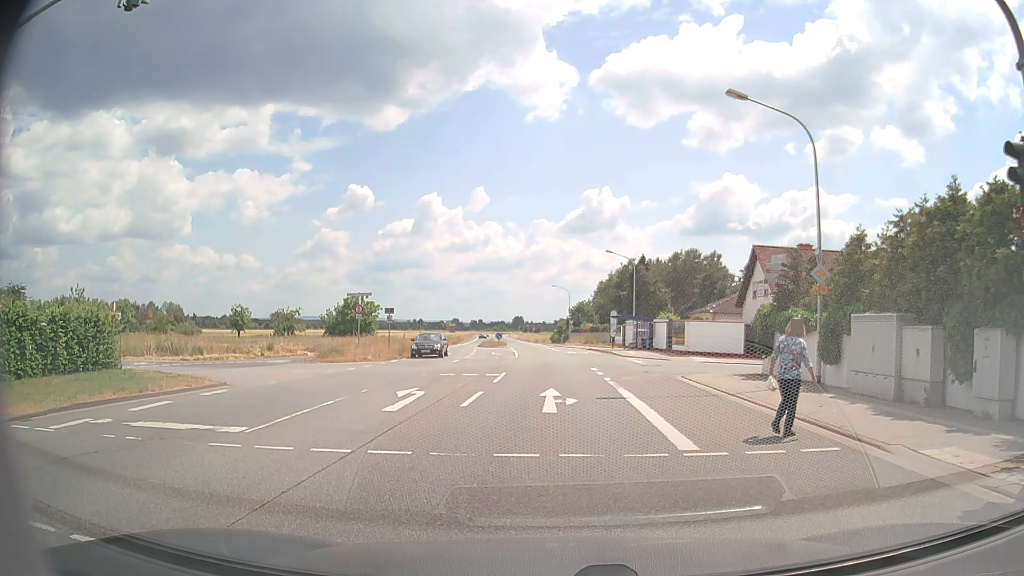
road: primary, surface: asphalt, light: Day
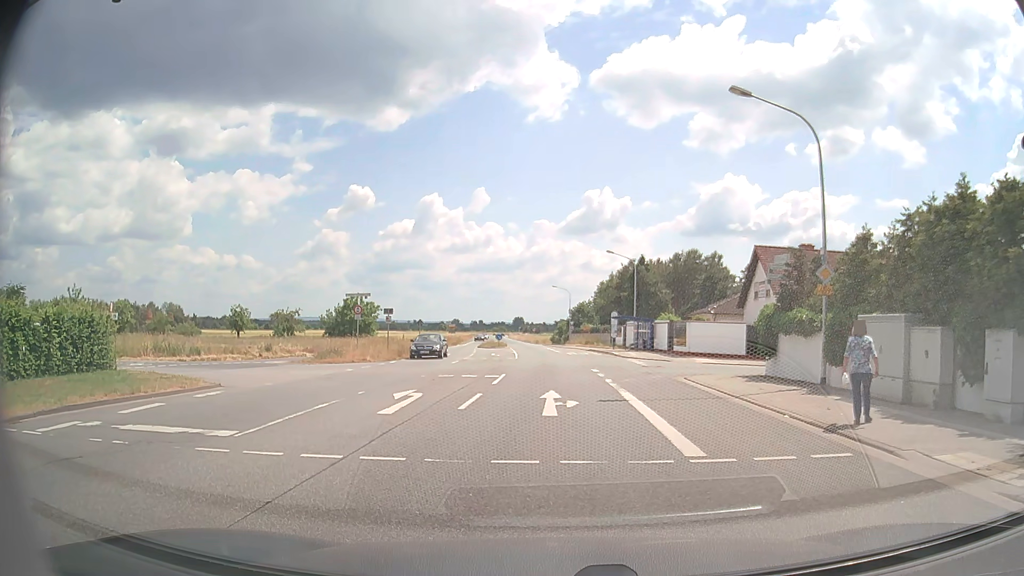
(0.0, +0.3) m; 0°
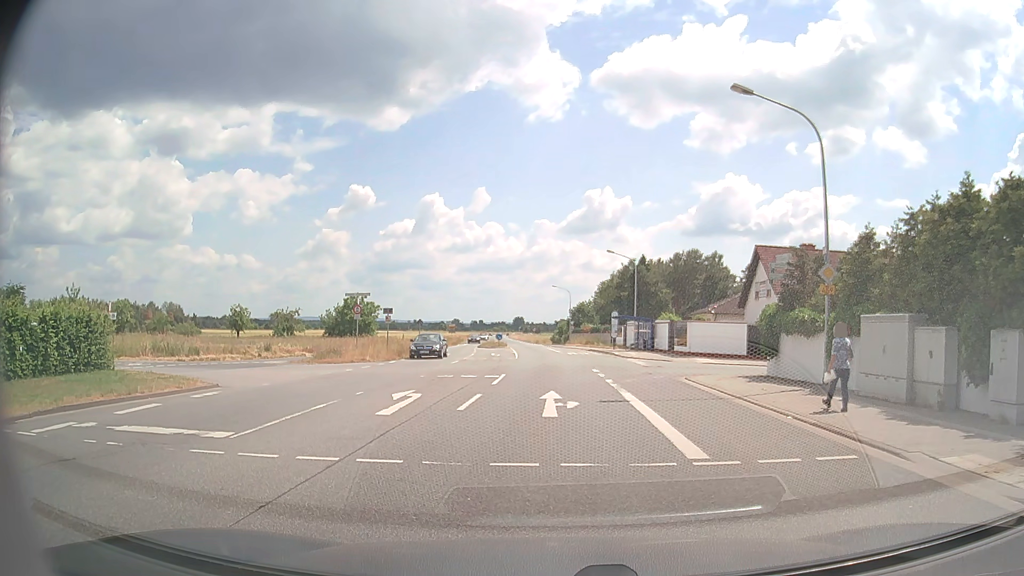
(0.0, +0.2) m; 0°
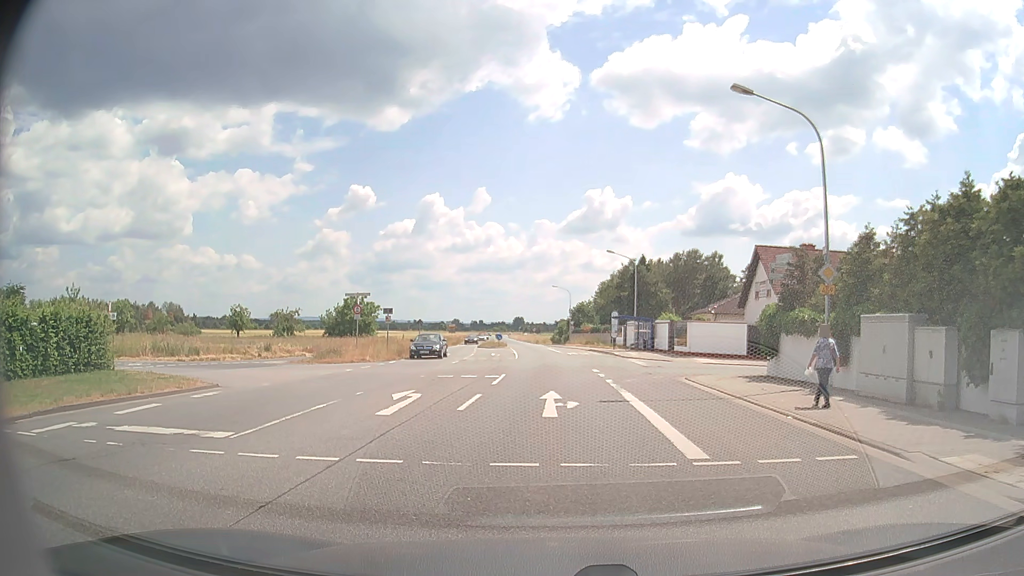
(0.0, 0.0) m; 0°
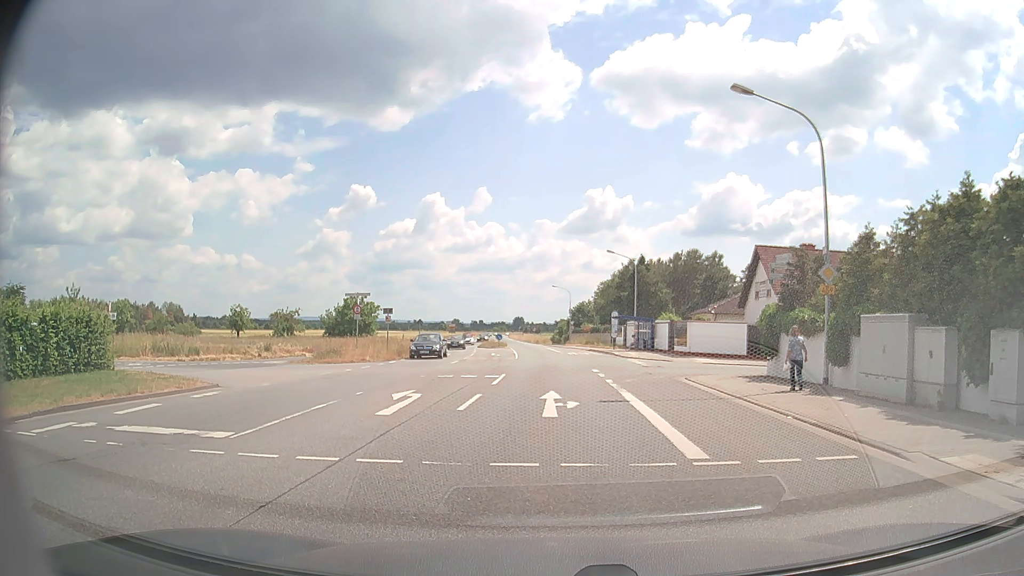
(0.0, 0.0) m; 0°
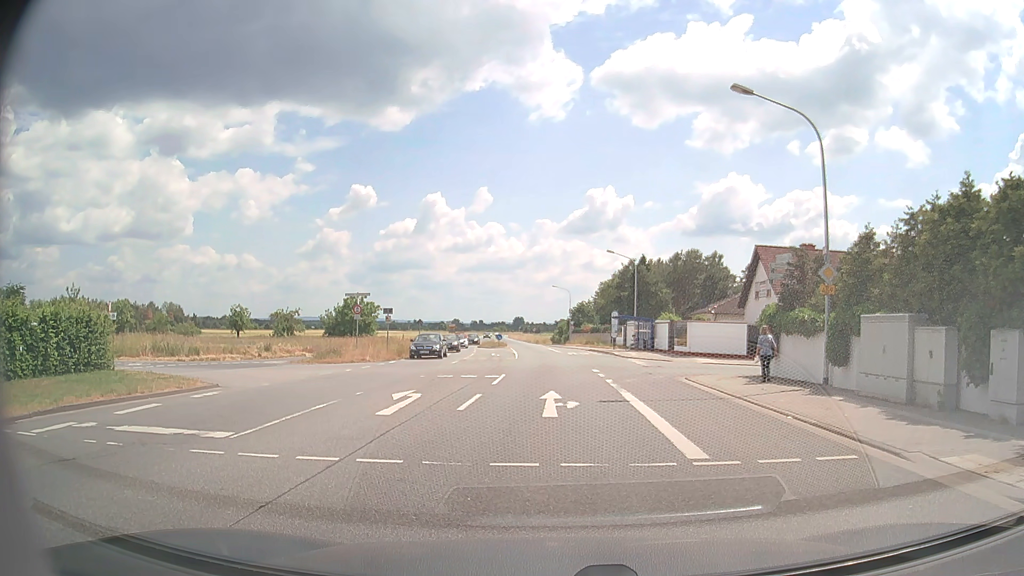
(0.0, 0.0) m; 0°
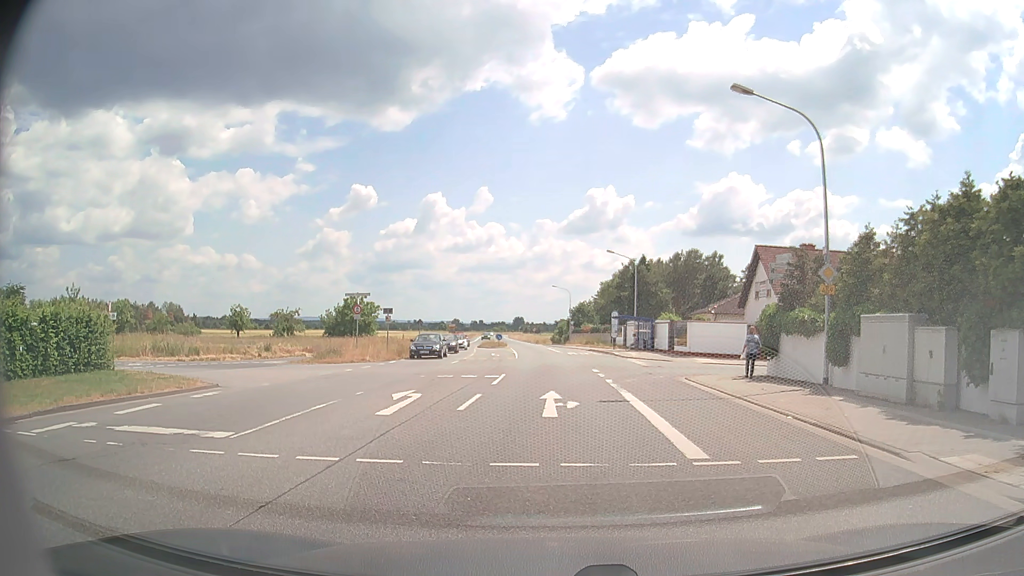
(0.0, 0.0) m; 0°
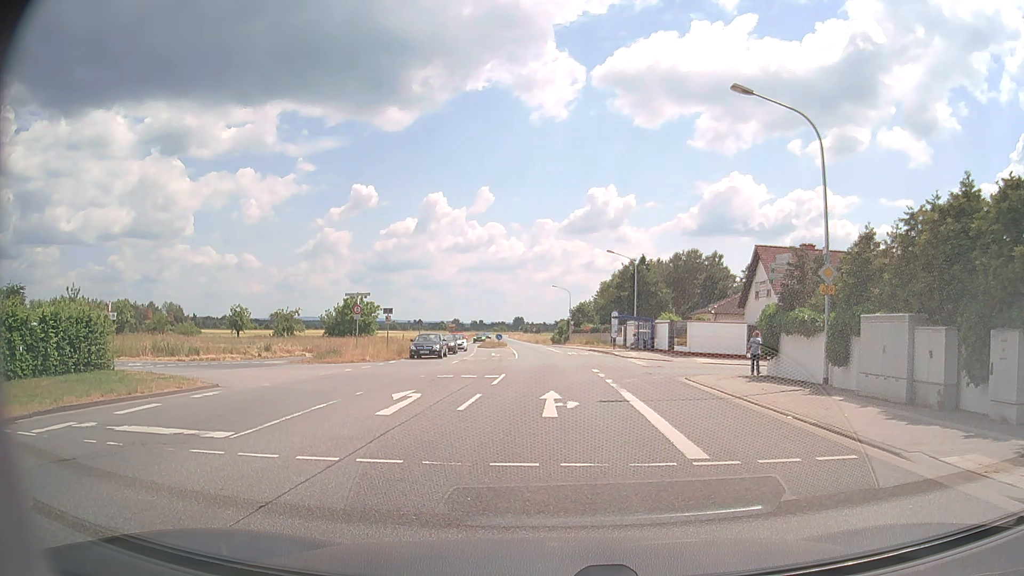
(0.0, 0.0) m; 0°
(0, +10) (0, +20) (0, +30) (0, +40) (0, +50) (-1, +60) (-1, +70) (-2, +80) (-3, +90) (-4, +100) m
